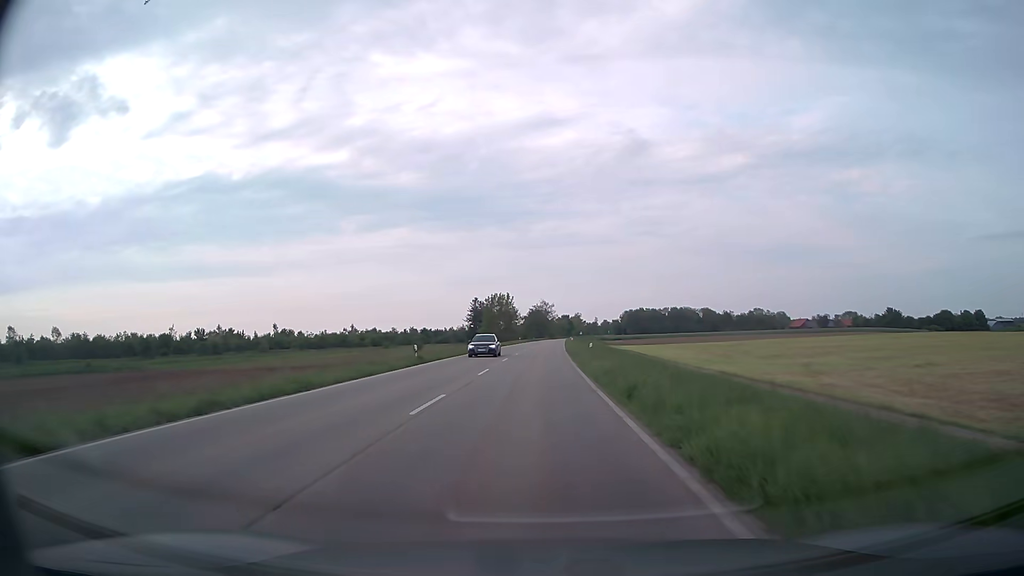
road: secondary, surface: asphalt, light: Day
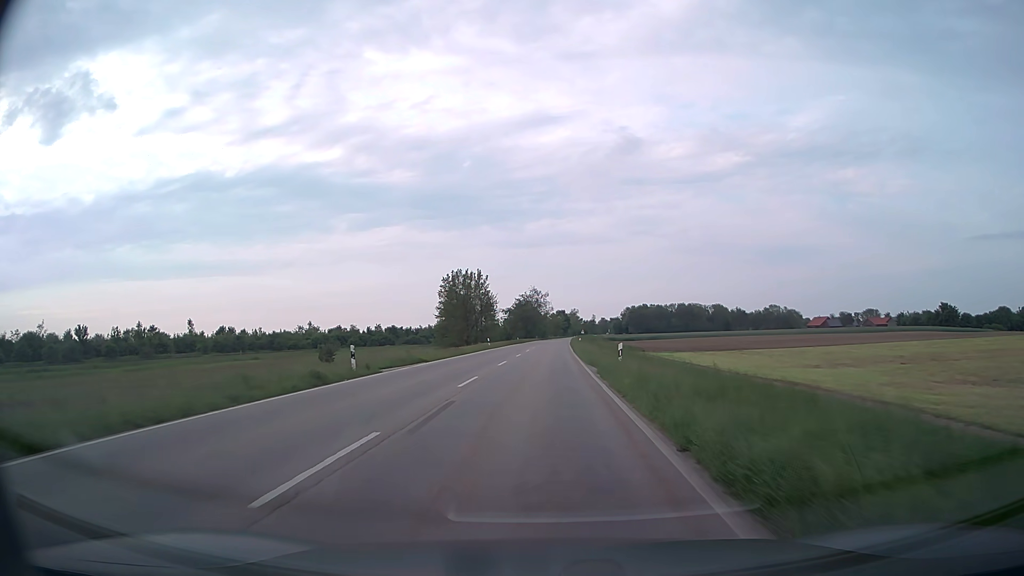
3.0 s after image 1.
(+0.5, +54.7) m; +1°
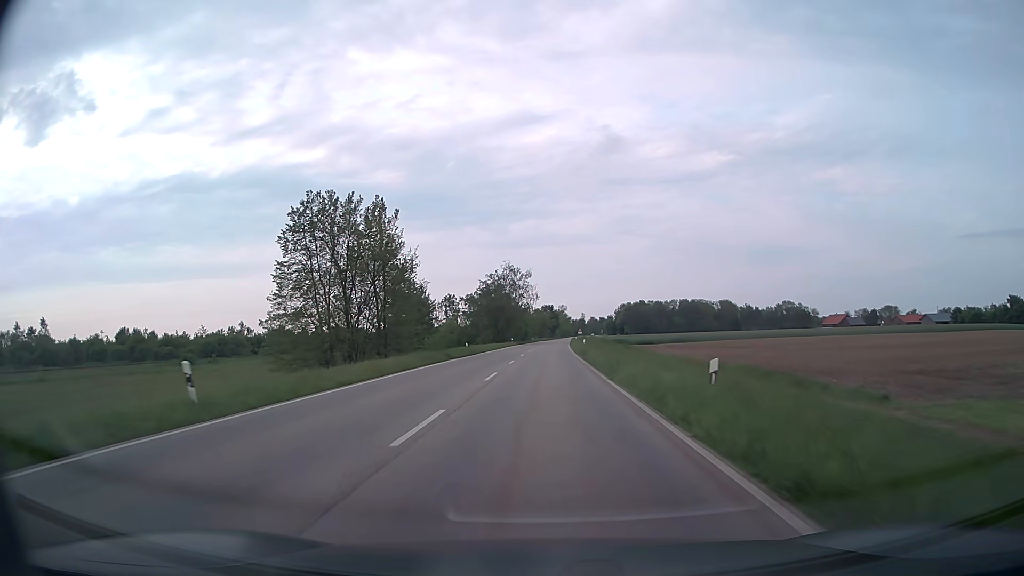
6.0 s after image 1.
(+0.5, +56.9) m; +1°
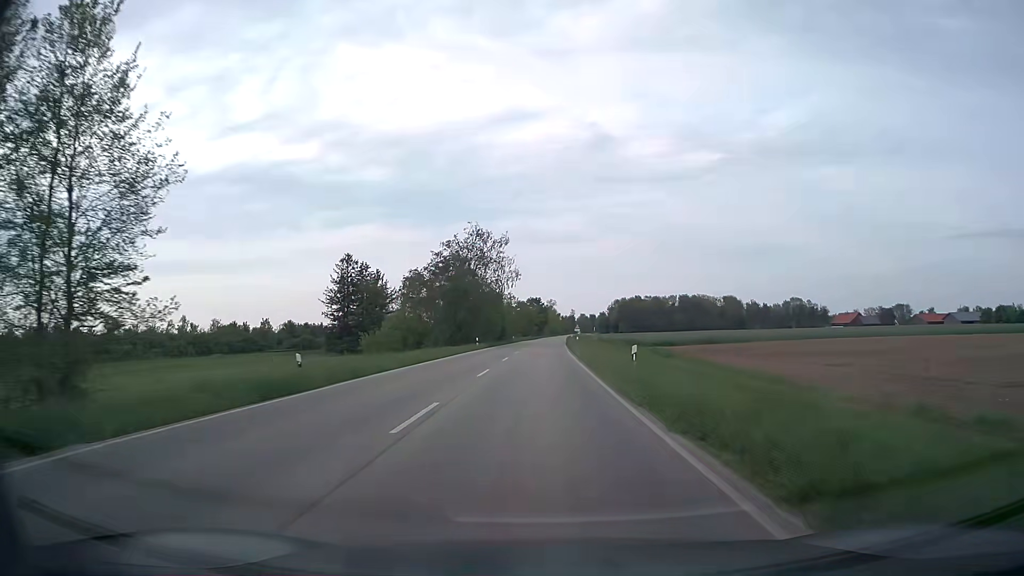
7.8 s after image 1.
(+0.3, +35.0) m; +1°
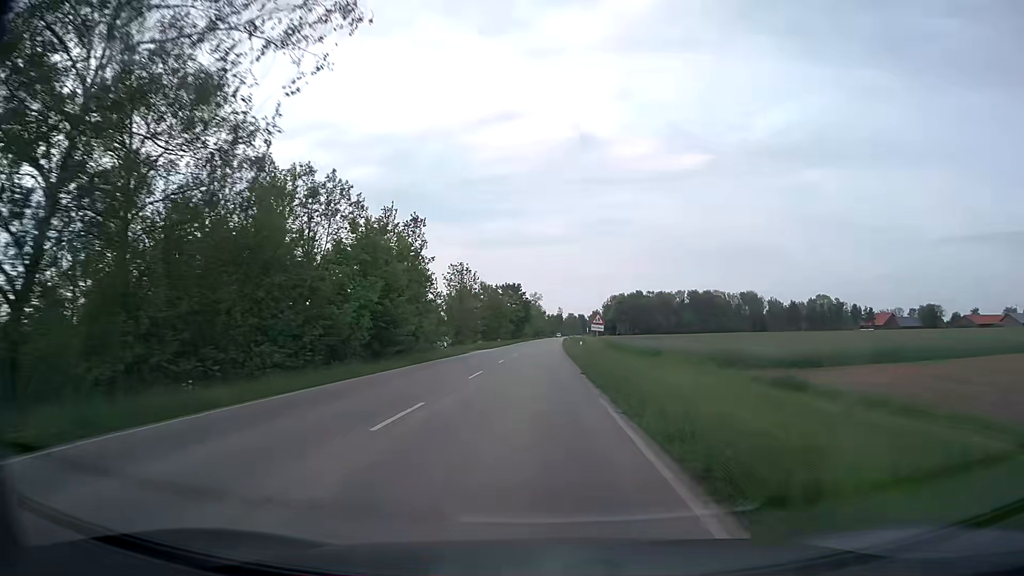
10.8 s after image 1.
(+0.8, +59.7) m; +1°
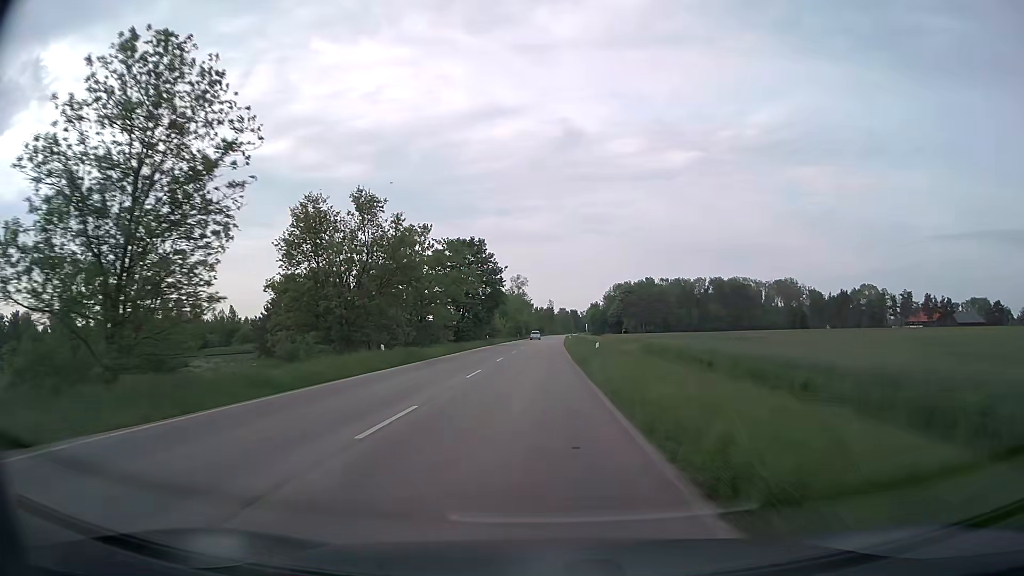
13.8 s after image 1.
(+0.5, +60.9) m; +1°
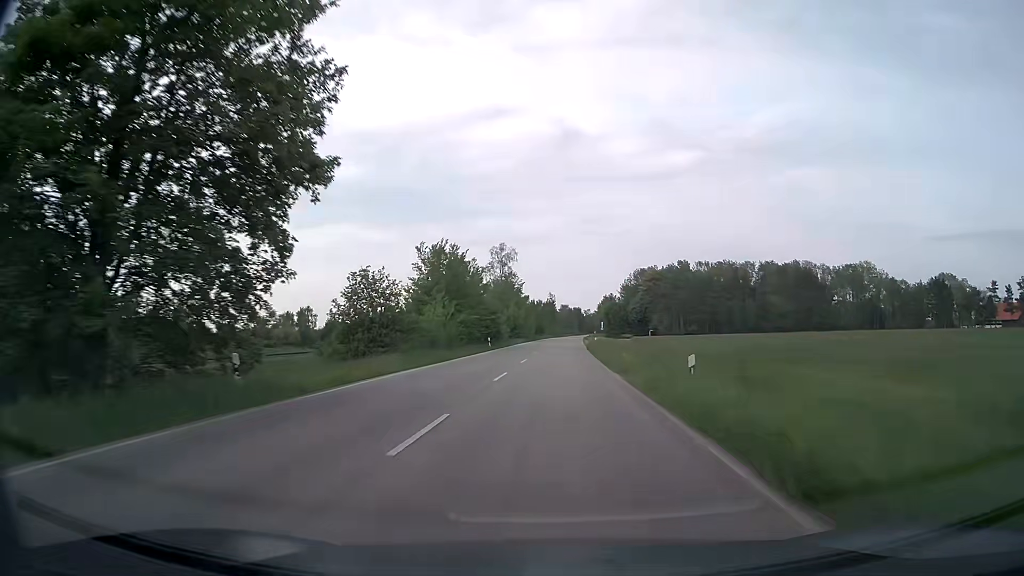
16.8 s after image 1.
(0.0, +61.1) m; 0°
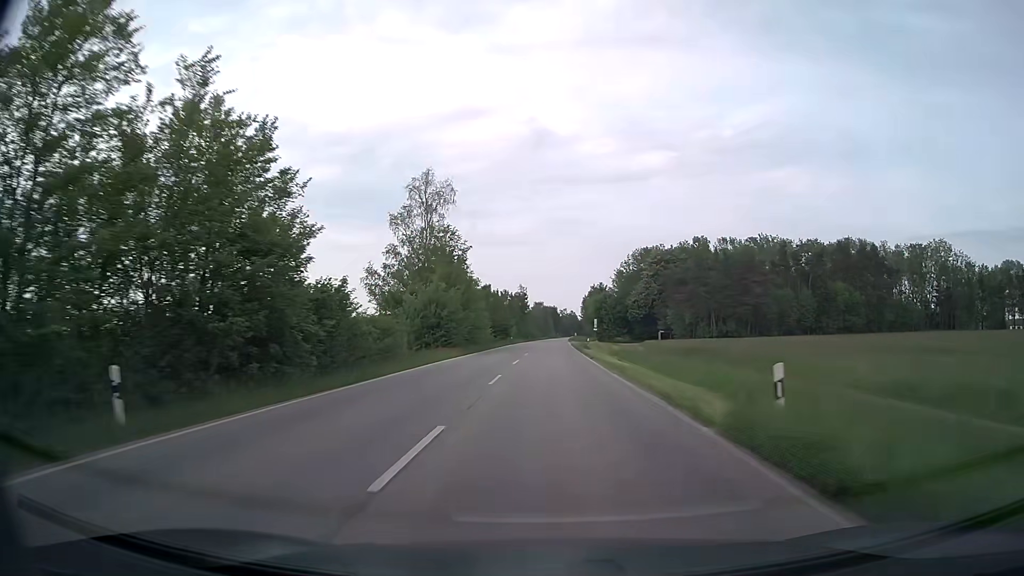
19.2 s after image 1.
(+1.0, +49.5) m; +2°
(0, +10) (0, +20) (0, +30) (+1, +40) (+1, +50) (+1, +60) (+1, +70) (+2, +80) (+2, +90) (+2, +100) m
